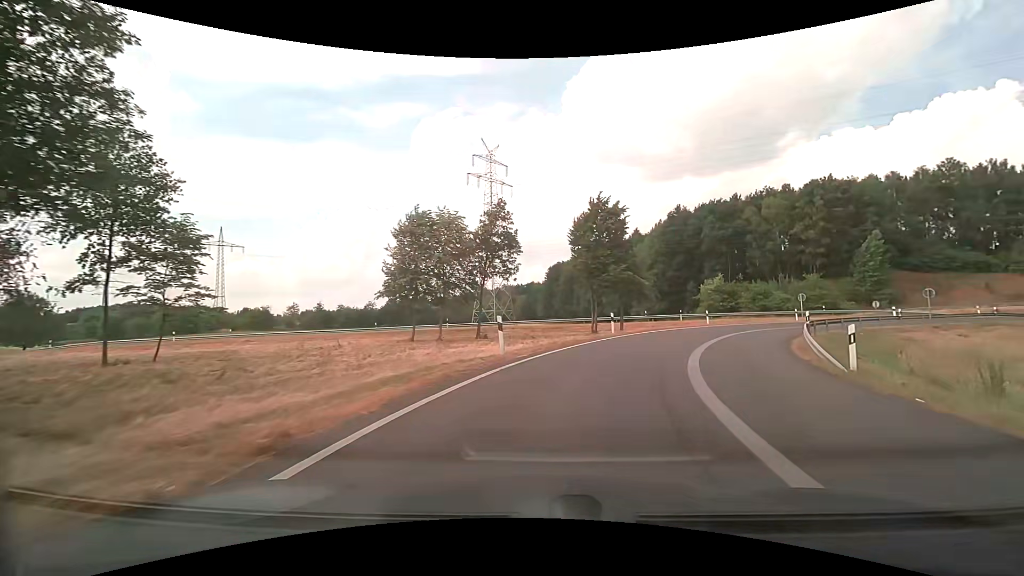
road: motorway_link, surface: asphalt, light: Day
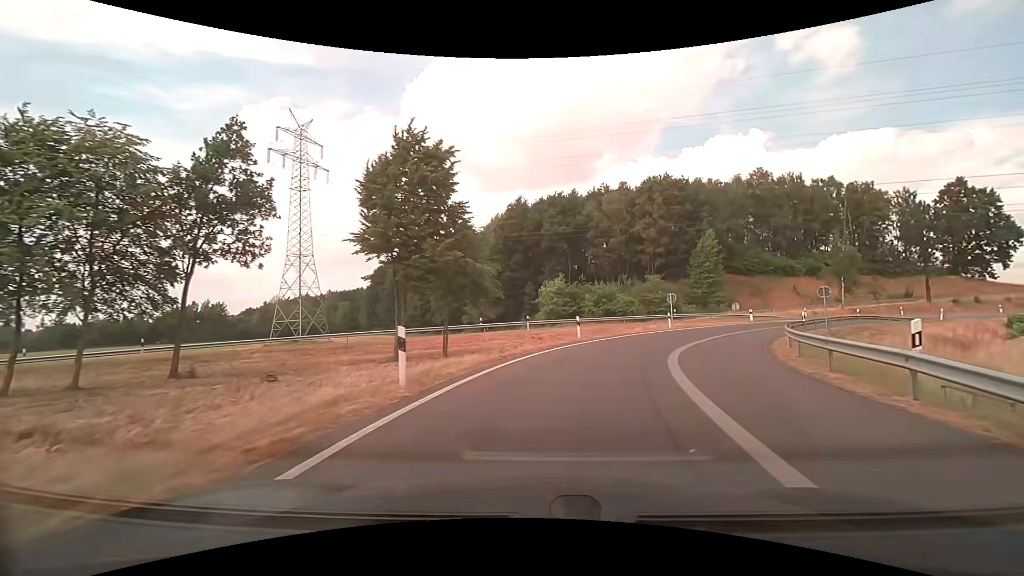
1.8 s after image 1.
(+3.0, +16.6) m; +19°
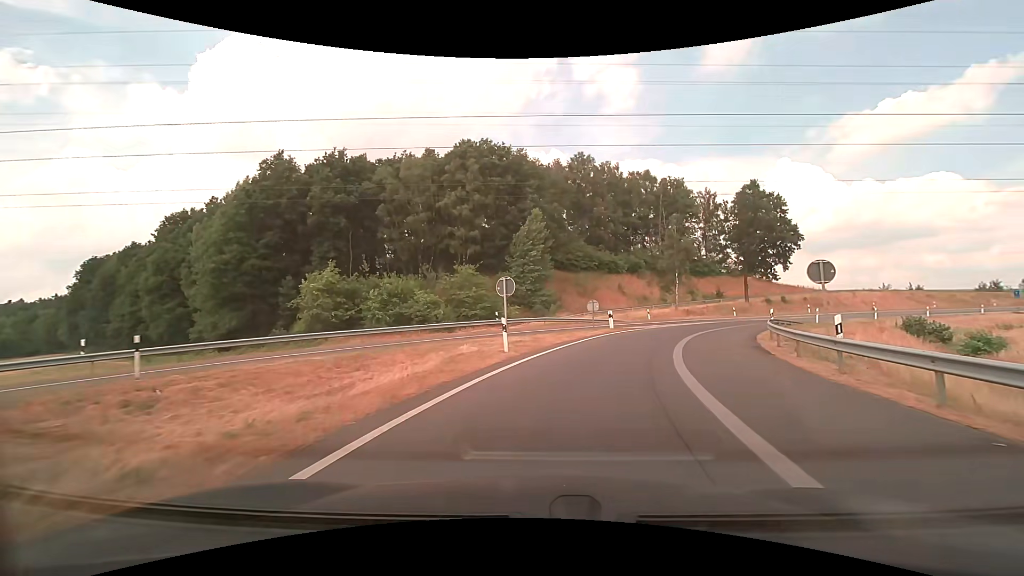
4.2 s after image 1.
(+4.5, +21.9) m; +22°
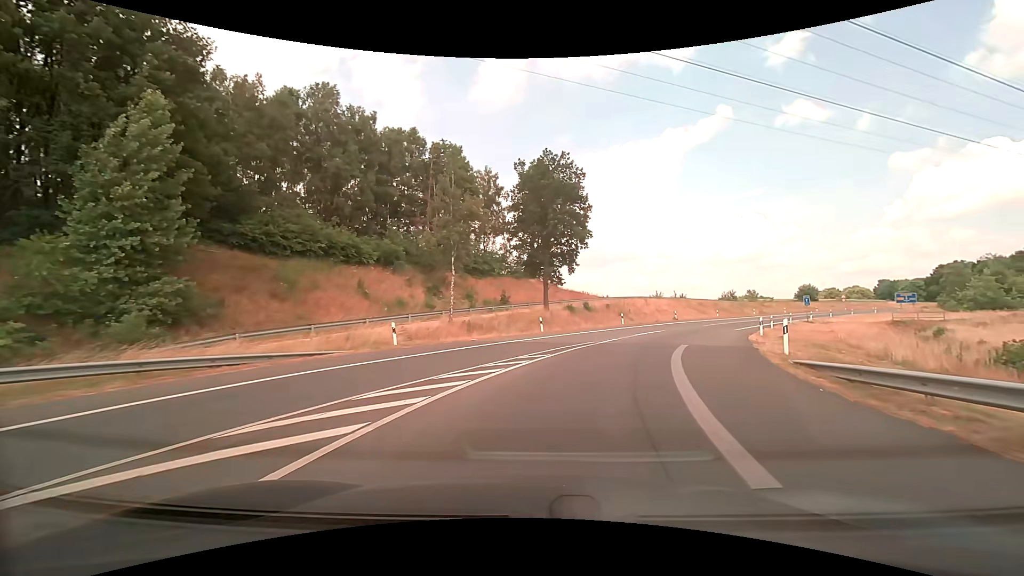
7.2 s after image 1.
(+6.5, +28.2) m; +26°
(+1, +10) (+3, +20) (+7, +29) (+11, +38) (+16, +47) (+22, +55) (+27, +63) (+34, +71) (+40, +79) (+46, +86) m
